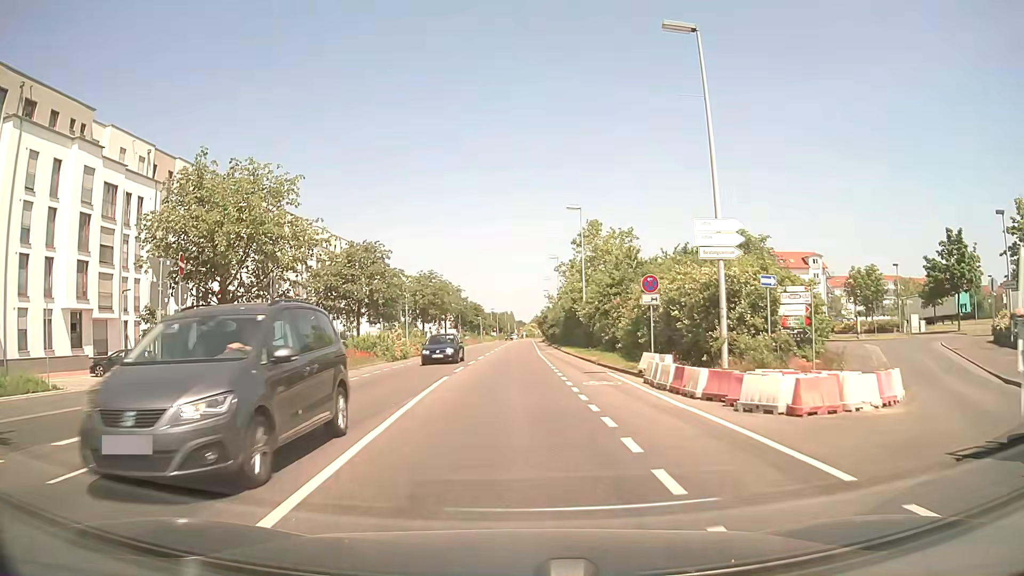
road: secondary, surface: asphalt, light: Day
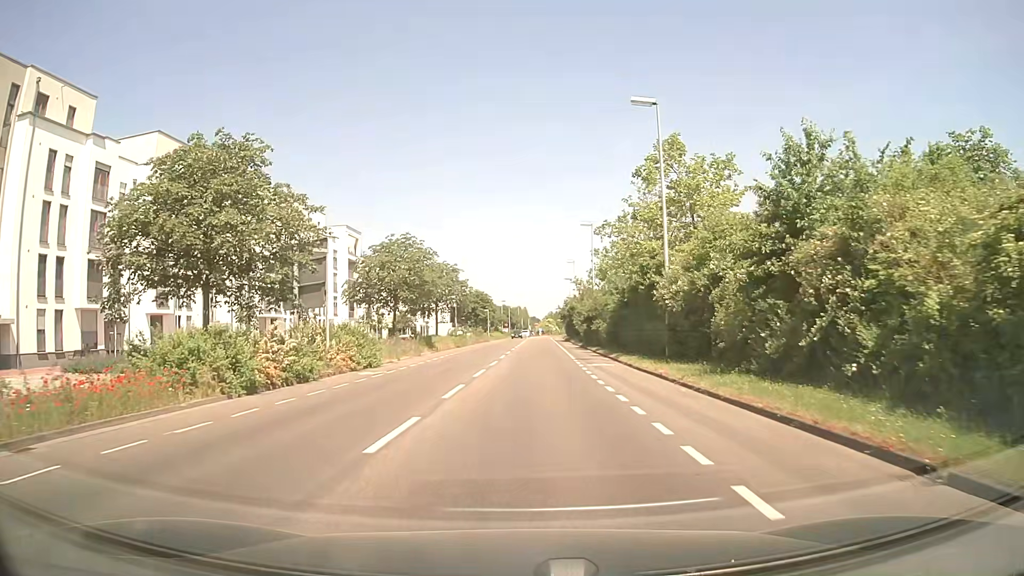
(-0.5, +23.0) m; -2°
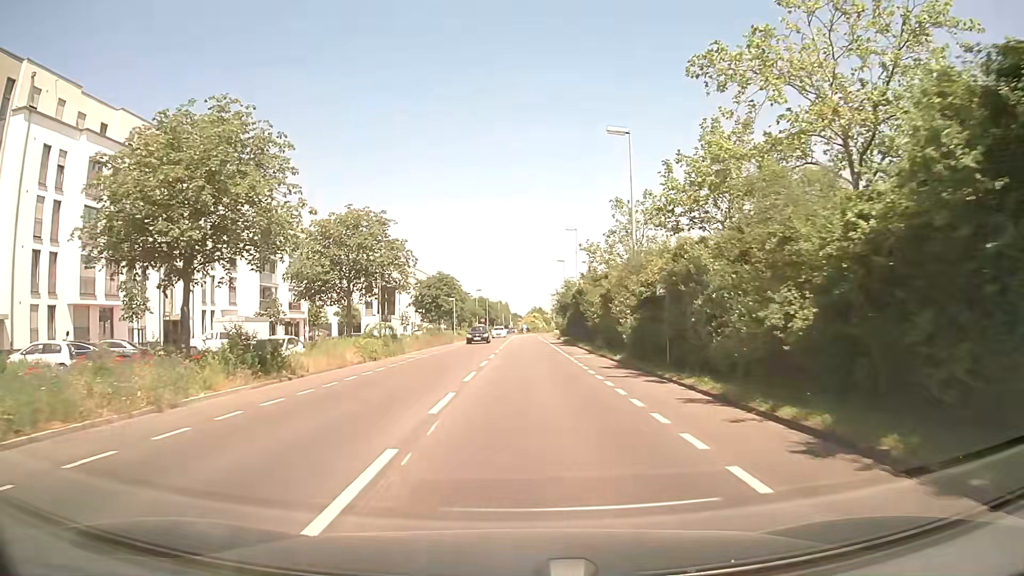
(+0.4, +27.4) m; +2°
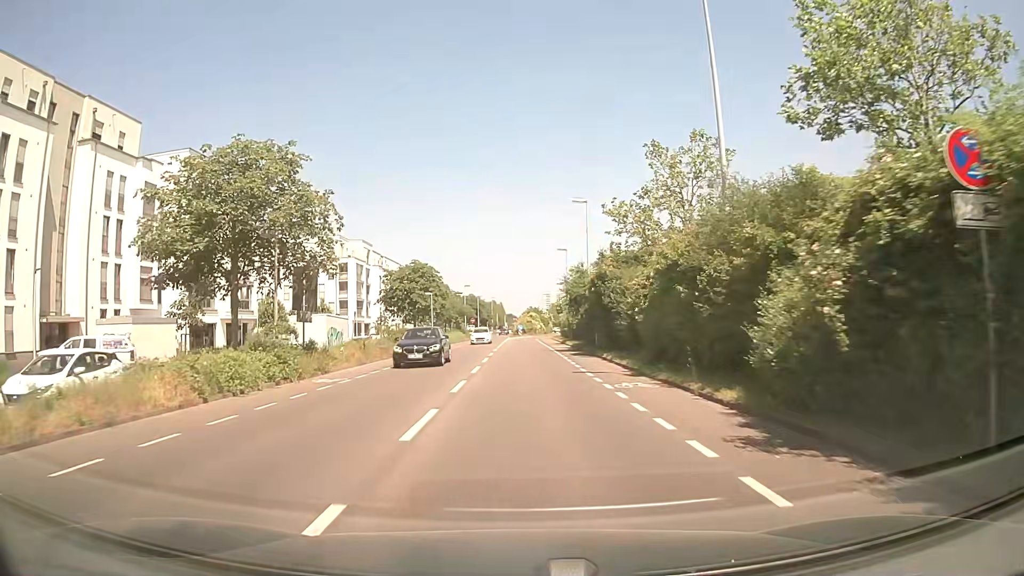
(+0.1, +14.4) m; 0°
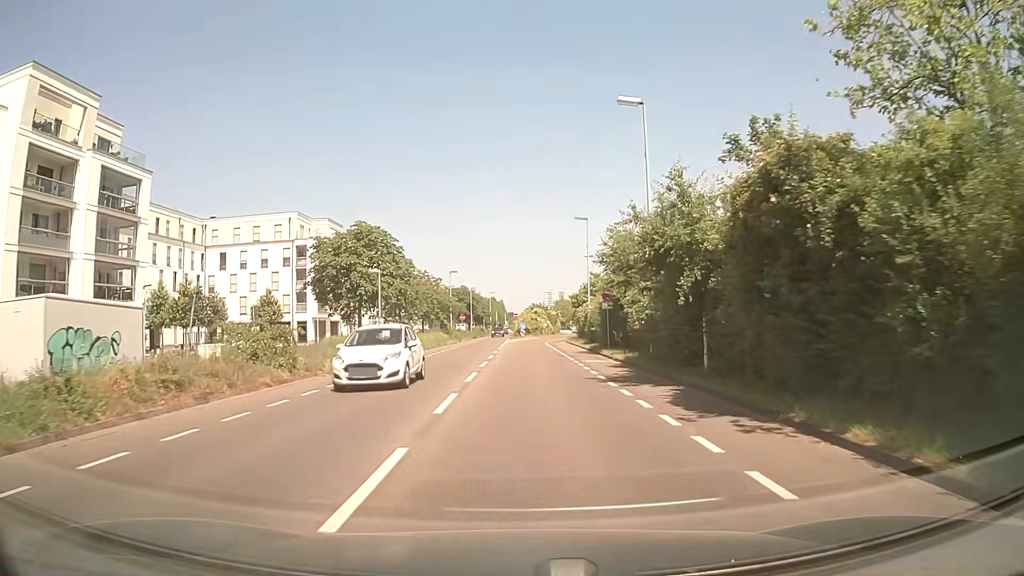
(0.0, +21.7) m; 0°
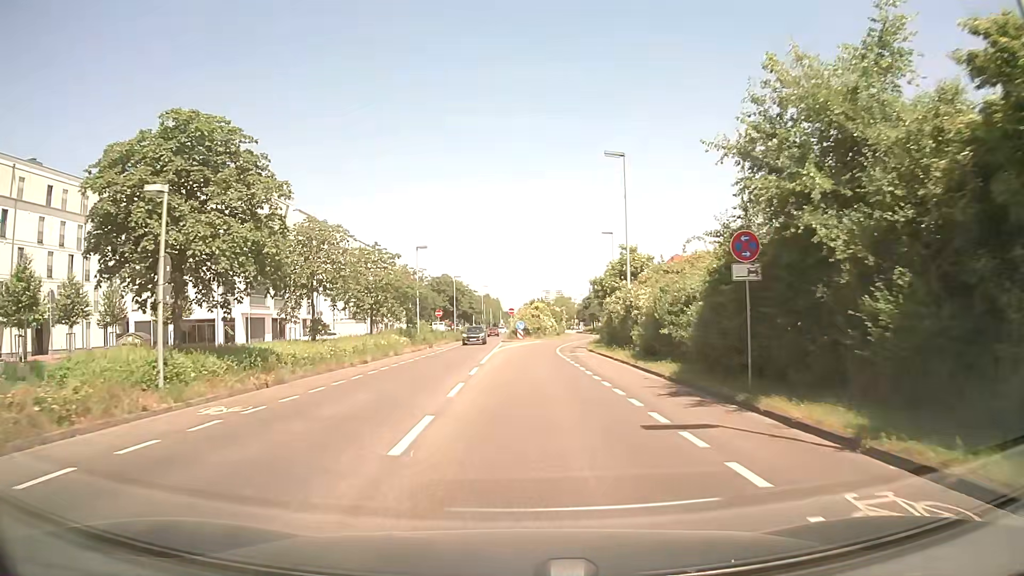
(-0.1, +21.3) m; 0°
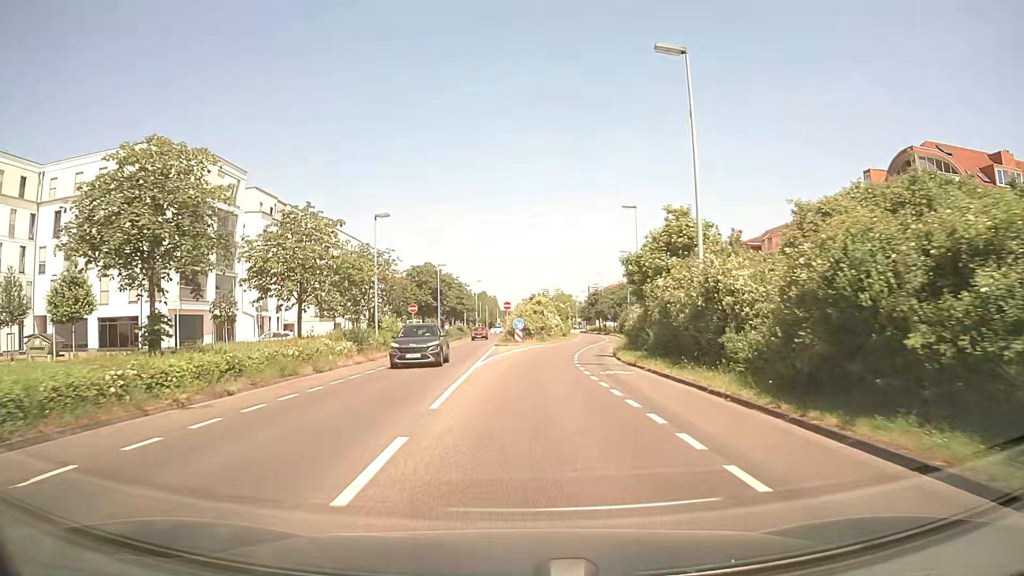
(0.0, +14.0) m; 0°
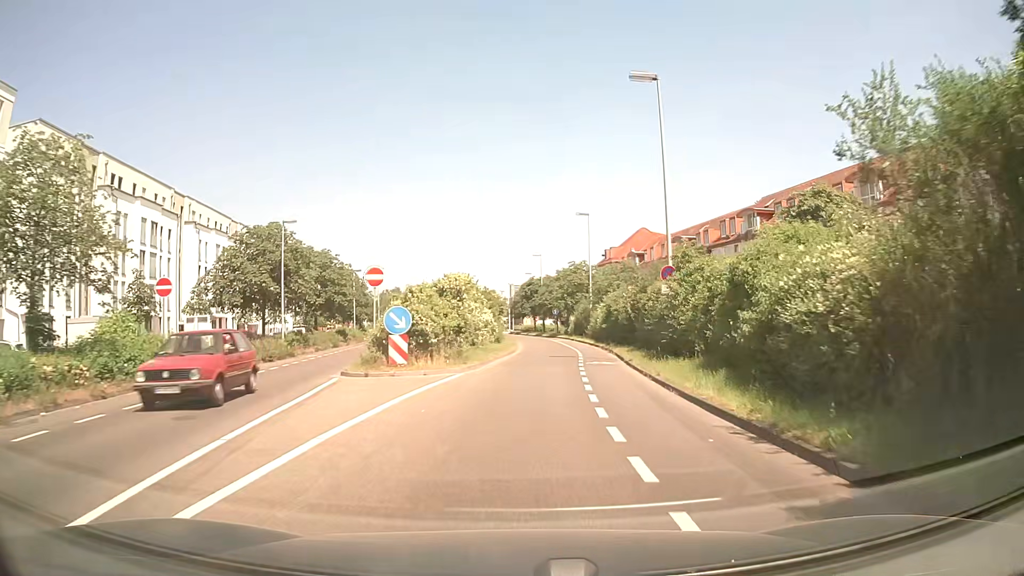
(+0.8, +27.6) m; +6°
(0, +10) (+1, +20) (+1, +30) (+2, +40) (+2, +50) (+2, +60) (+1, +70) (0, +80) (-1, +90) (-3, +100) m
